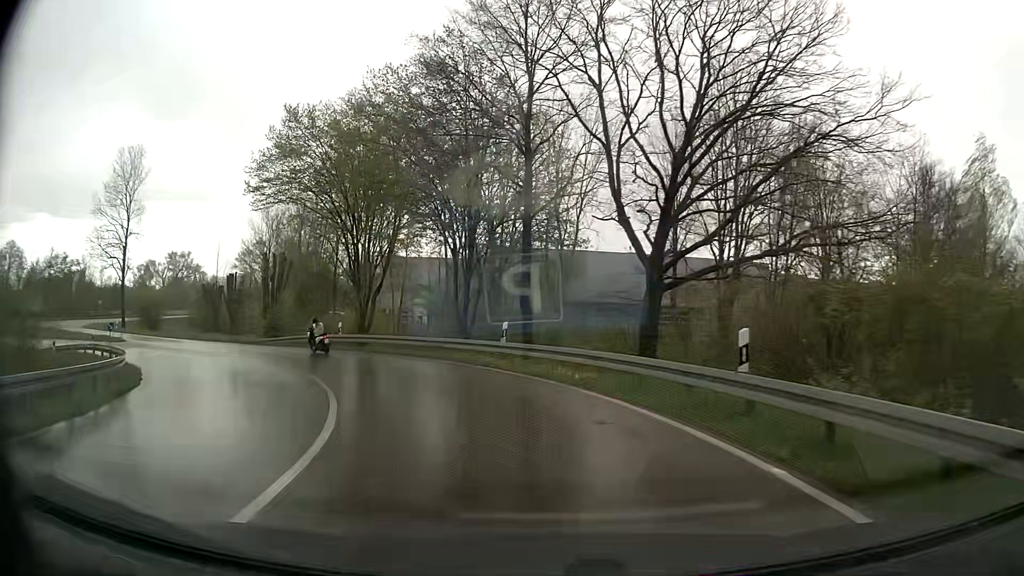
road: primary_link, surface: asphalt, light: Day
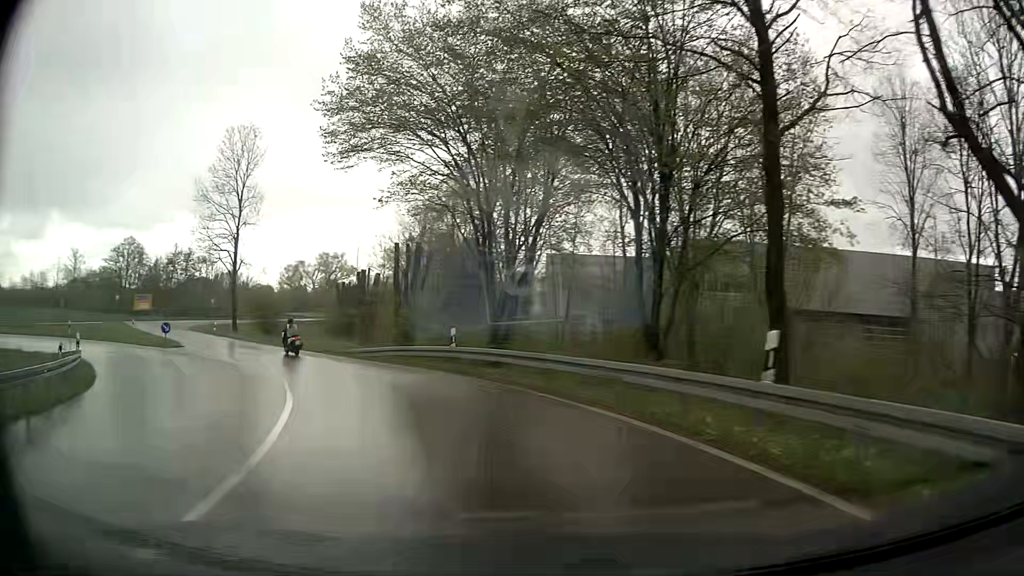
(-1.2, +11.9) m; -14°
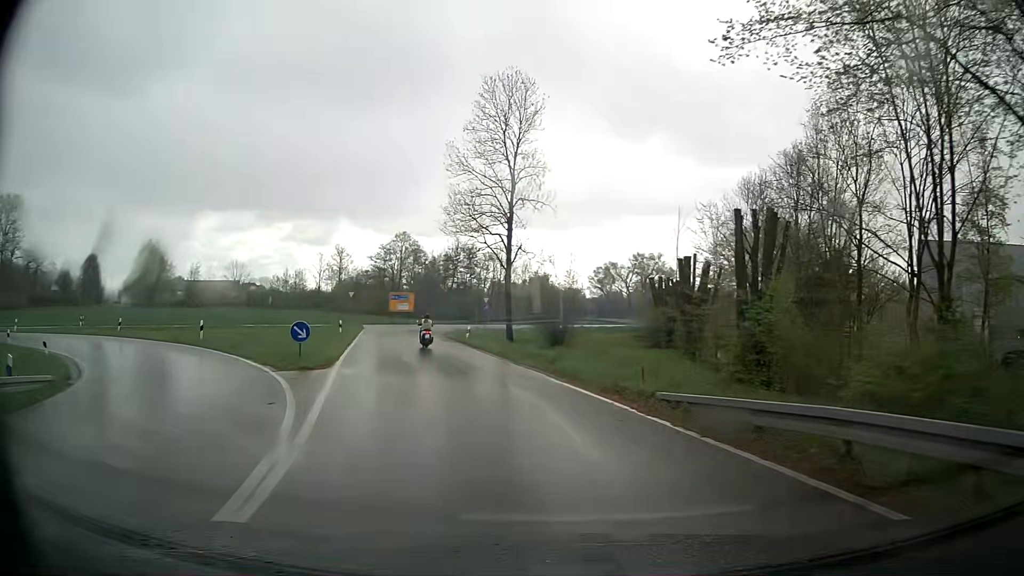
(-4.4, +17.1) m; -26°
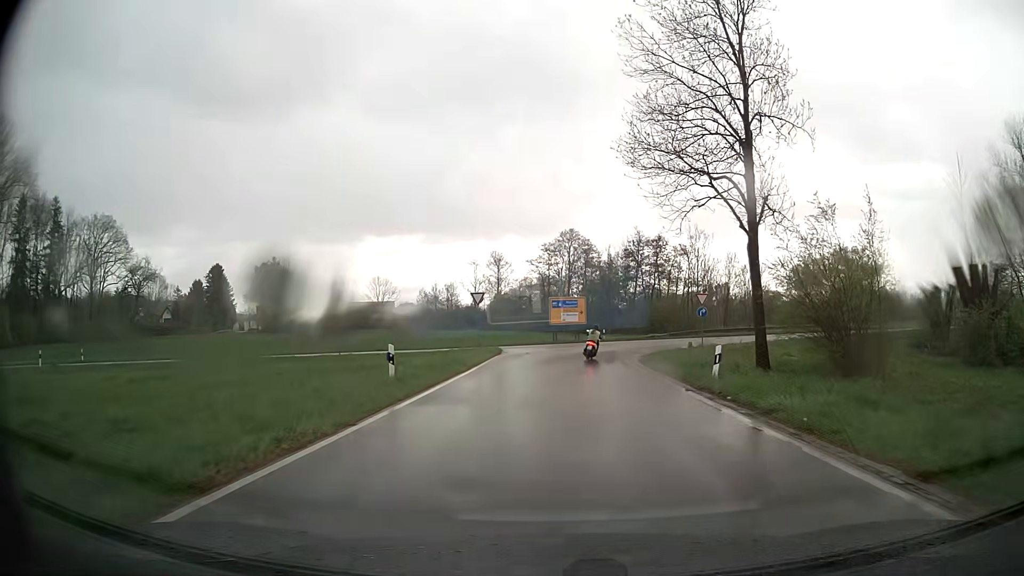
(-4.6, +24.1) m; -16°
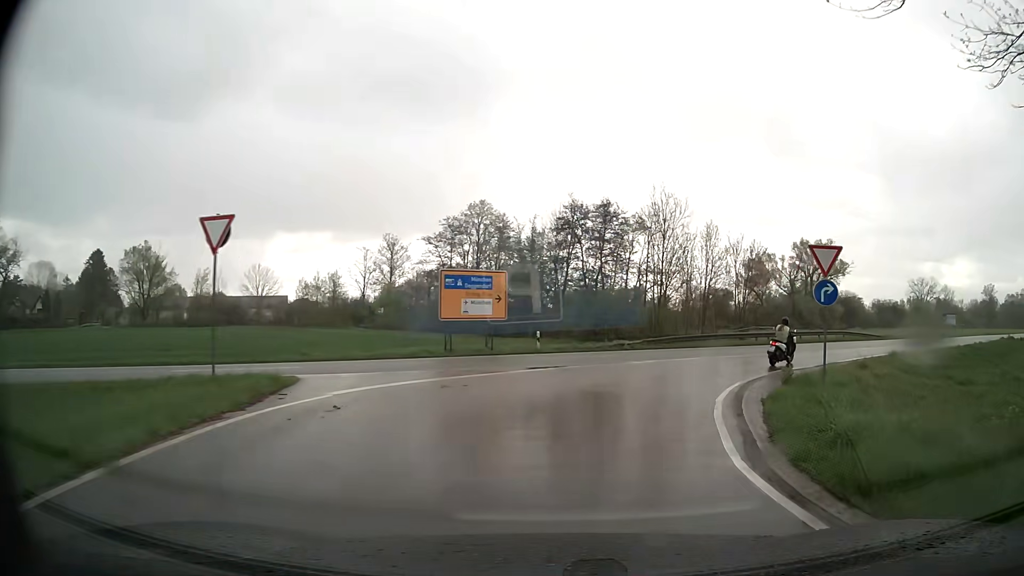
(+0.5, +24.5) m; +8°
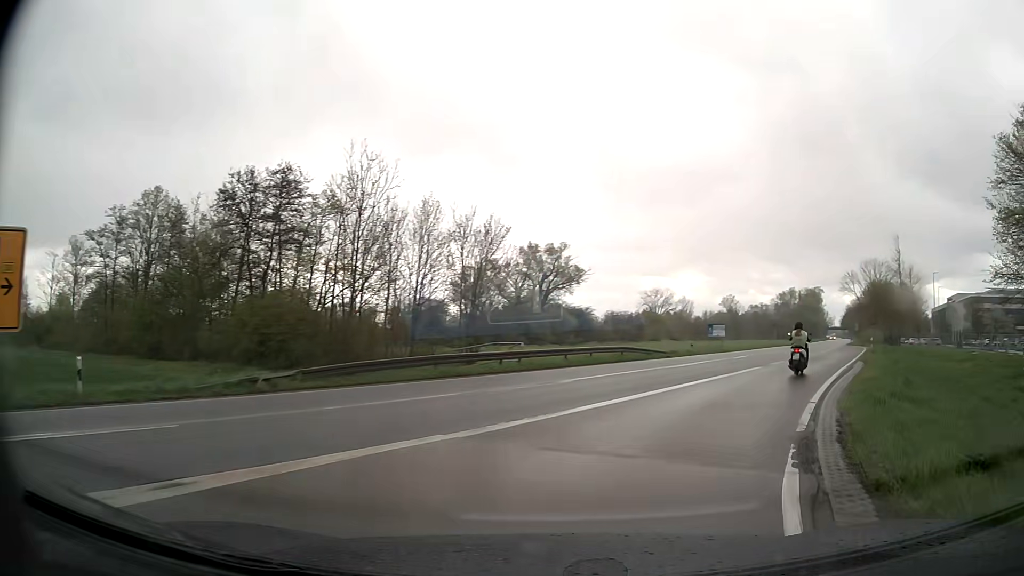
(+3.2, +16.4) m; +24°
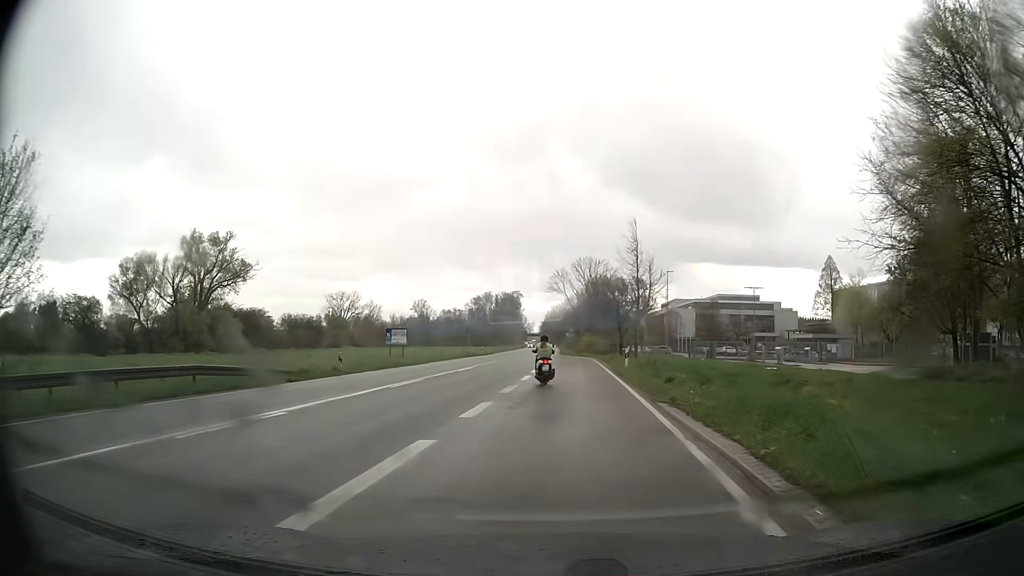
(+5.0, +16.5) m; +26°
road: primary
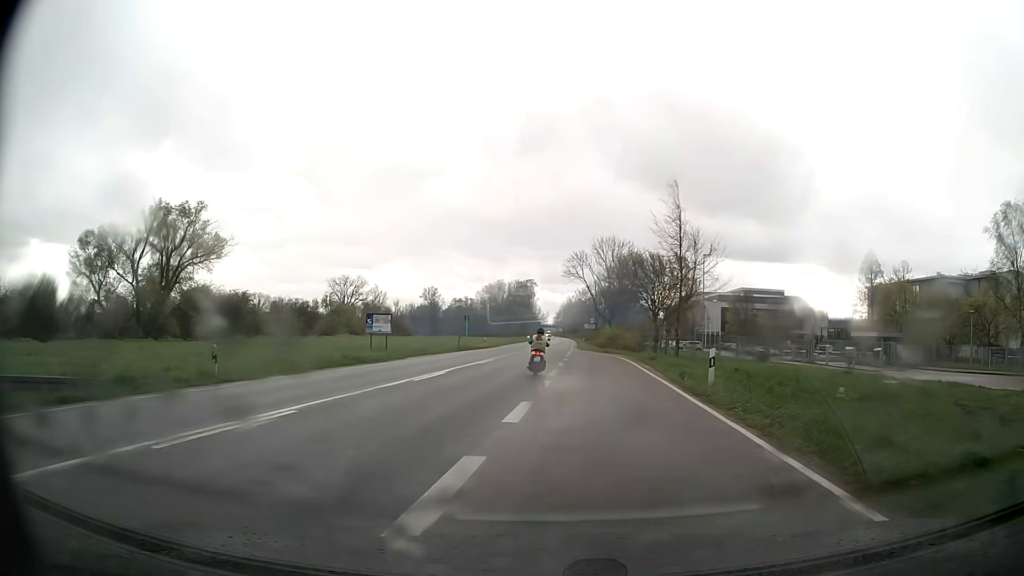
(0.0, +14.0) m; -1°
(0, +10) (0, +20) (0, +30) (0, +40) (0, +50) (0, +60) (+1, +70) (+1, +80) (+1, +90) (+2, +100) m
